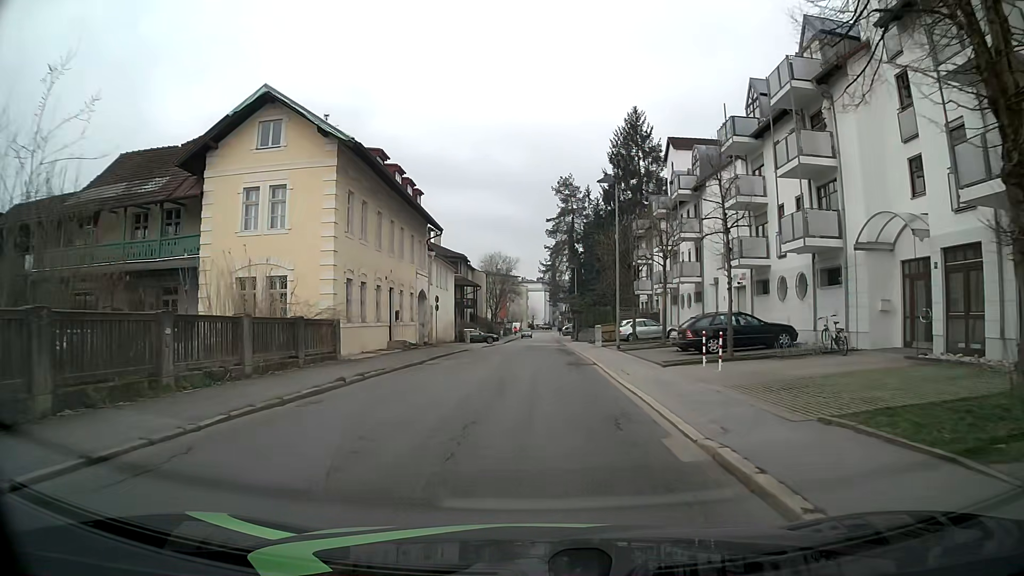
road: residential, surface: asphalt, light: Day
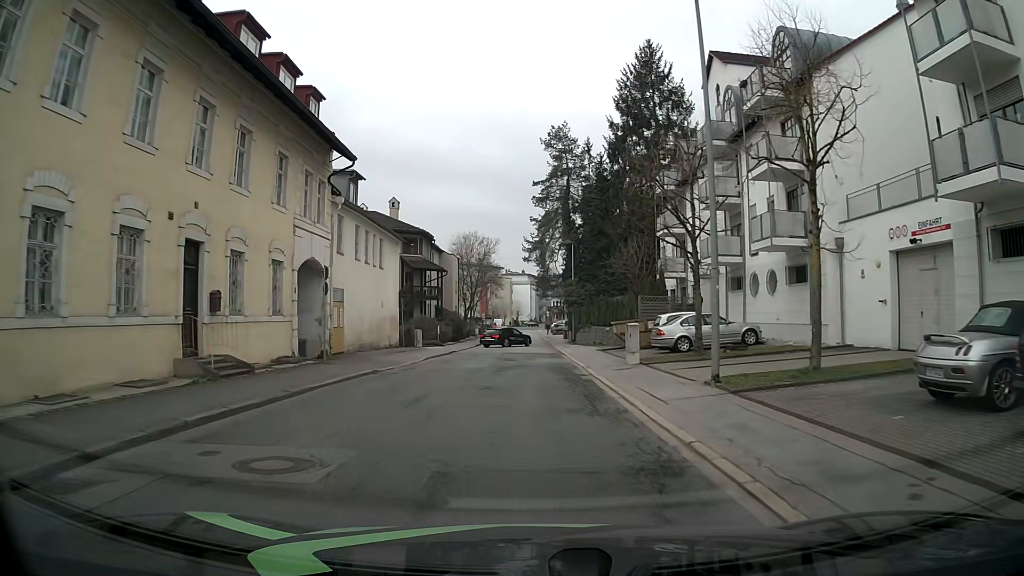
(+0.4, +19.2) m; +1°
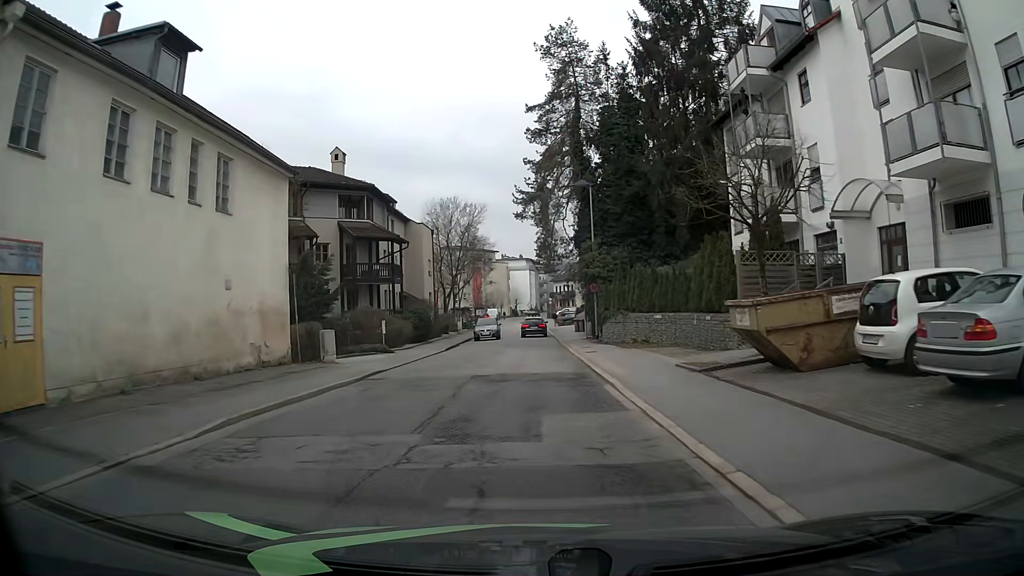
(0.0, +19.2) m; -2°
(0, +10) (+1, +20) (+1, +30) (+1, +40) (+1, +50) (+1, +60) (+2, +70) (+2, +80) (+2, +90) (+3, +100) m
